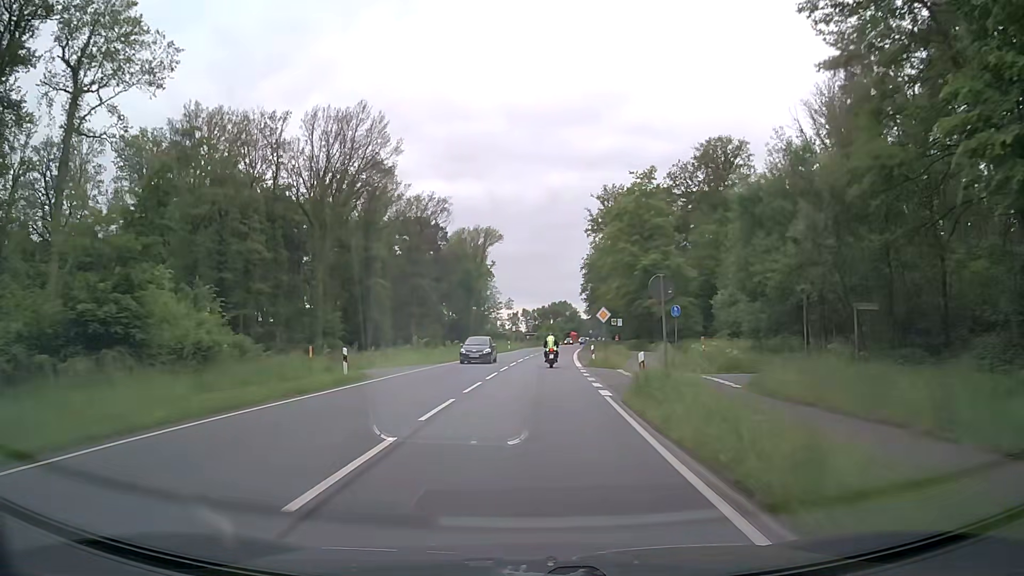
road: primary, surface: asphalt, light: Day
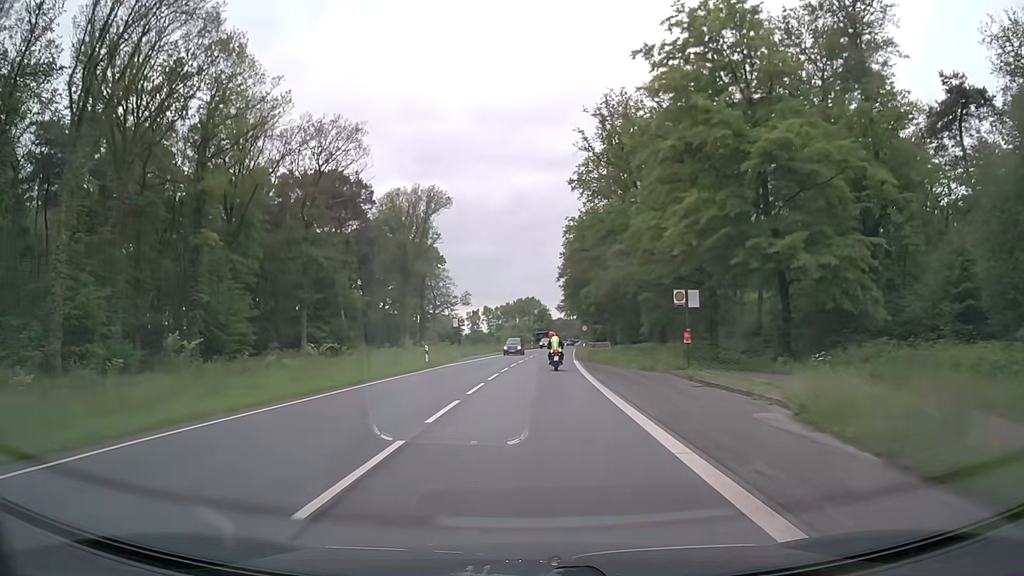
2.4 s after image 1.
(+1.1, +42.3) m; +3°
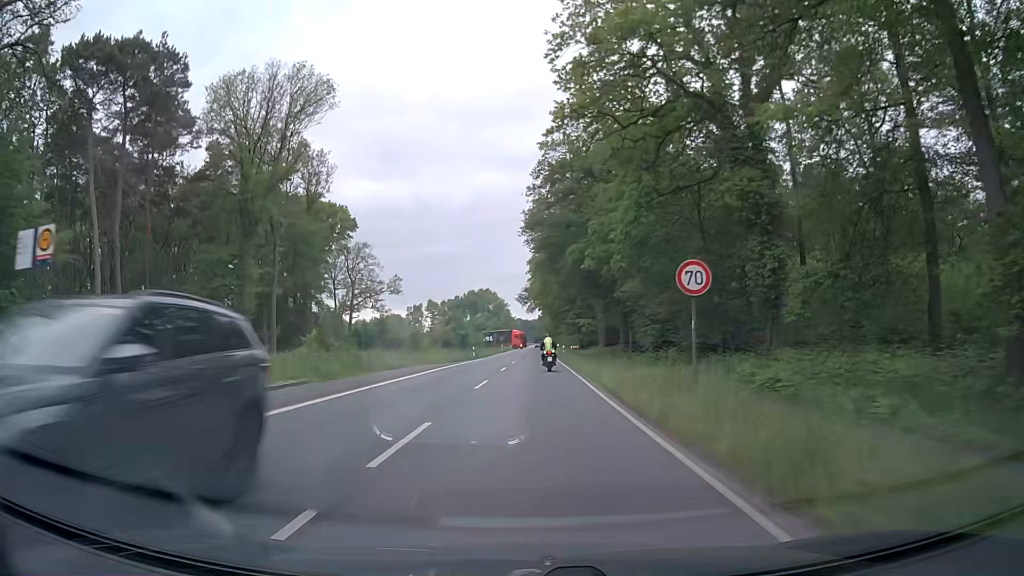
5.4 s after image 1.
(+1.8, +52.1) m; +4°
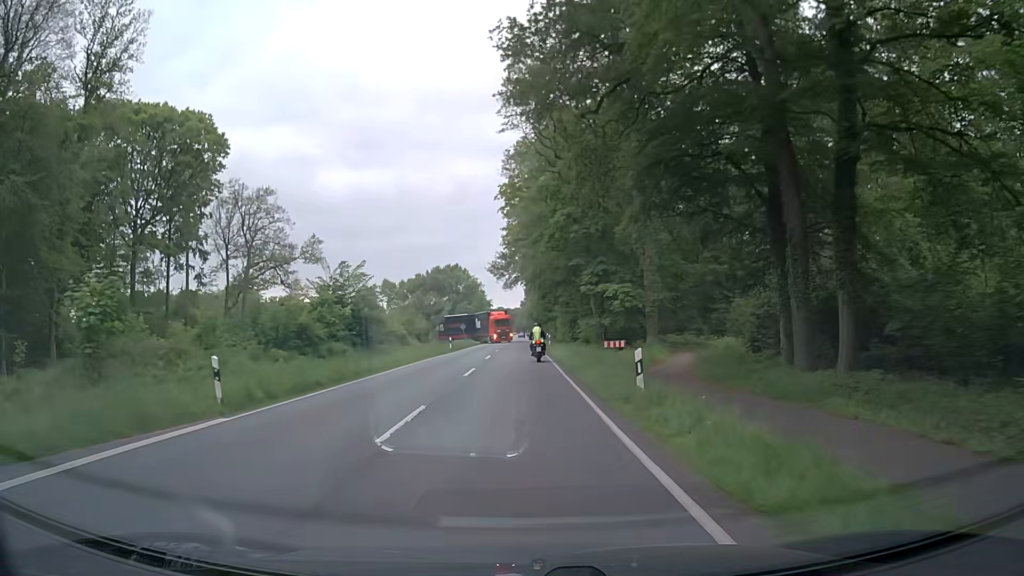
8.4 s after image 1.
(+0.6, +46.2) m; +1°
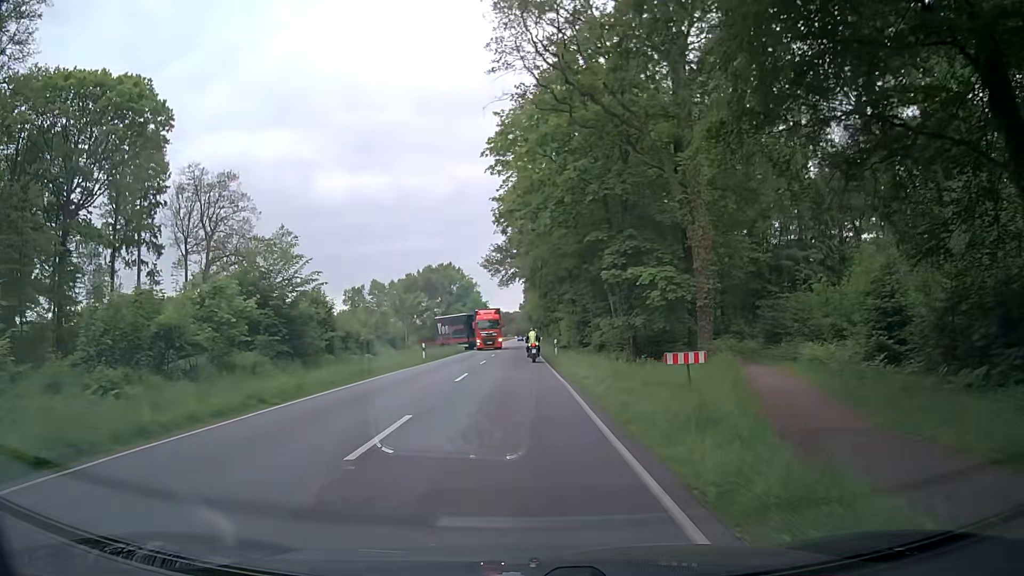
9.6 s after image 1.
(0.0, +12.9) m; -1°
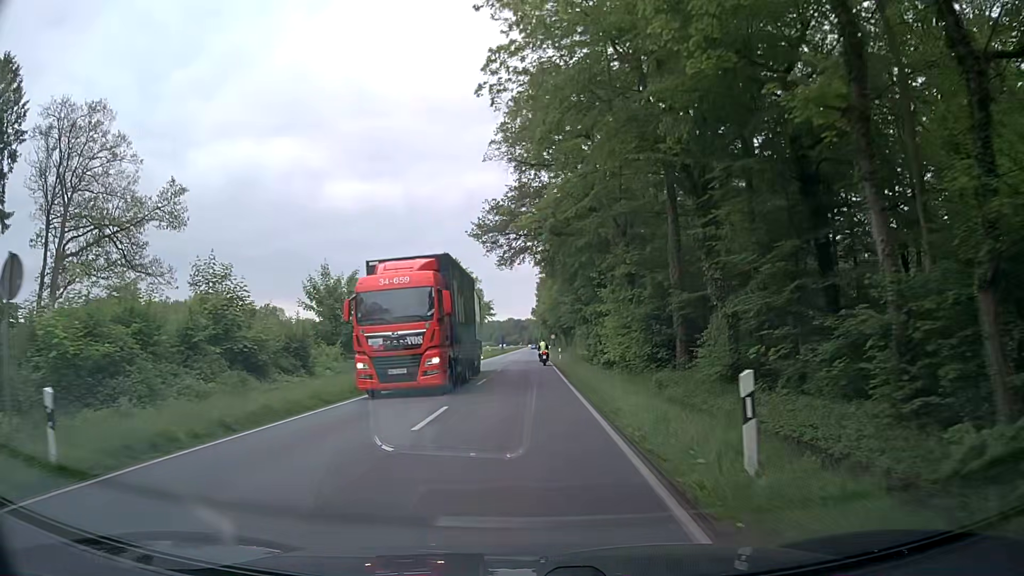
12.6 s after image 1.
(+0.7, +33.1) m; 0°
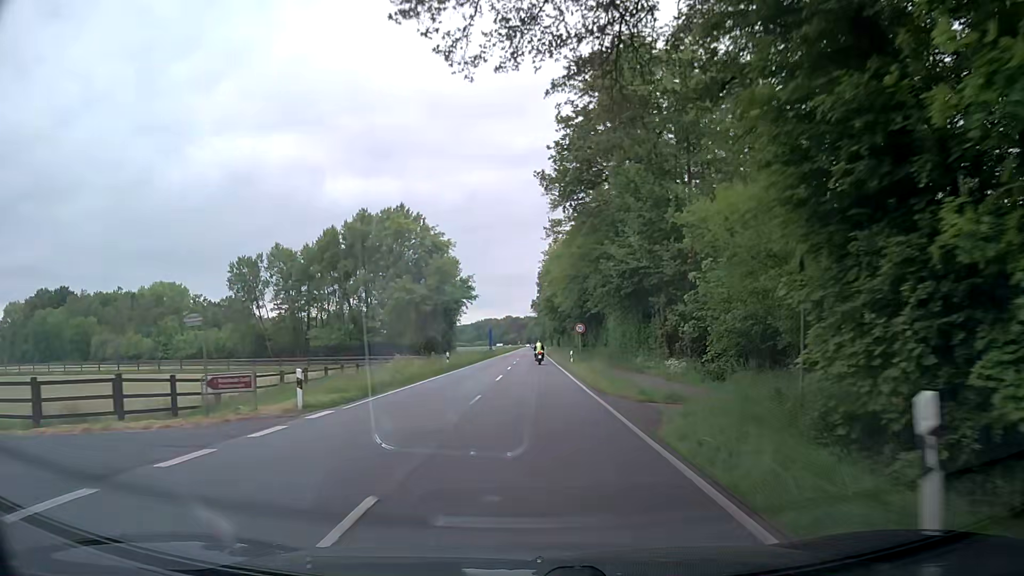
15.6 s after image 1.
(+0.4, +45.3) m; 0°
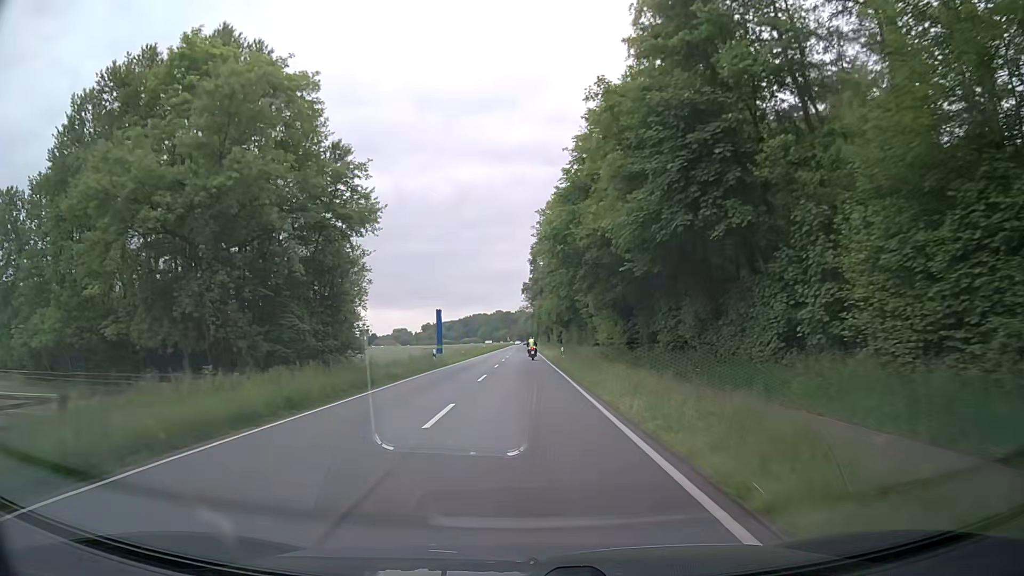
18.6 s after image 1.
(+1.2, +51.7) m; +3°
(0, +10) (0, +20) (-1, +30) (-1, +40) (-1, +50) (-1, +60) (-1, +70) (-2, +80) (-2, +90) (-2, +100) m
